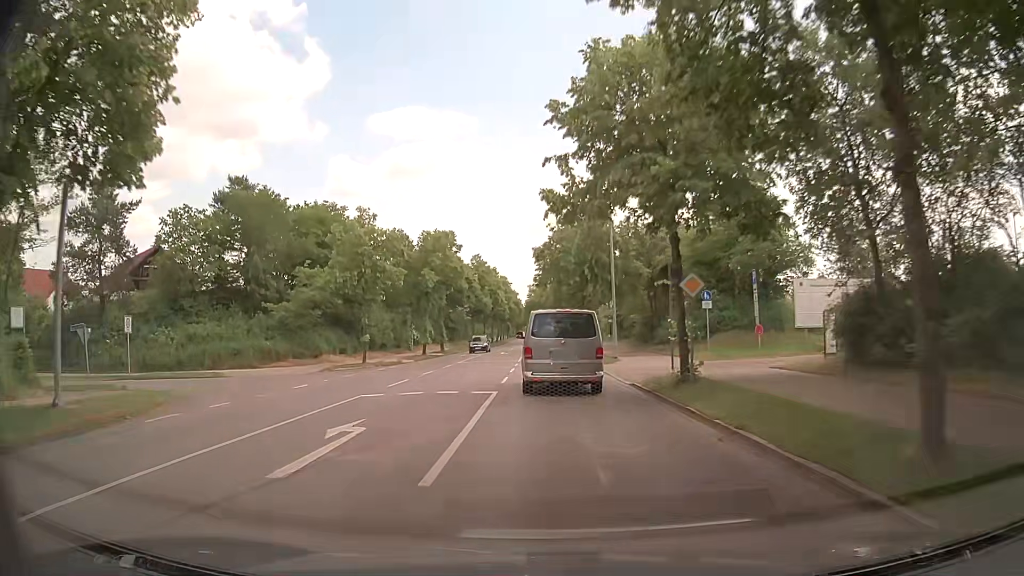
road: tertiary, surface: asphalt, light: Day
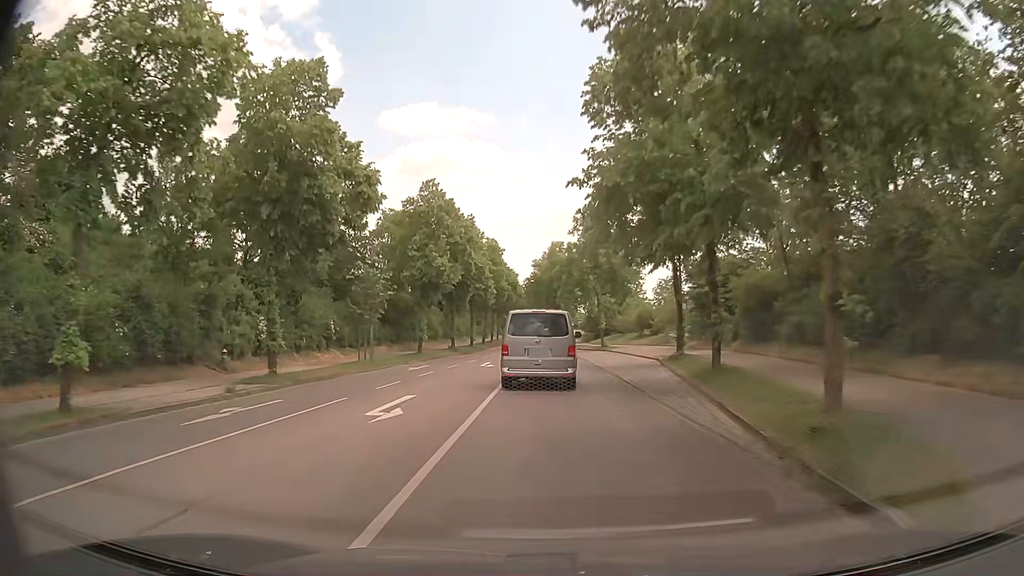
(-0.5, +42.2) m; -1°
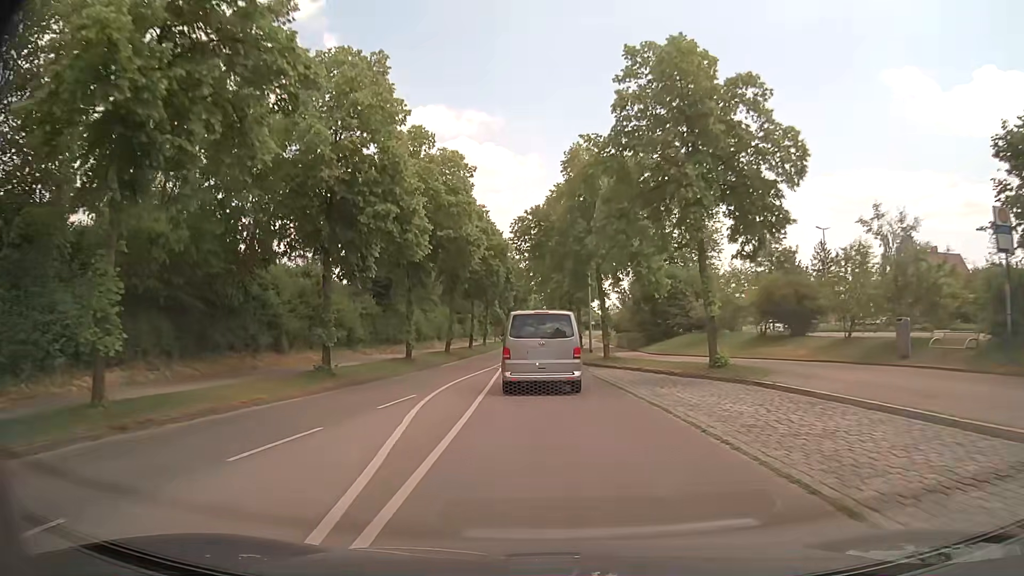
(-0.2, +34.8) m; -1°
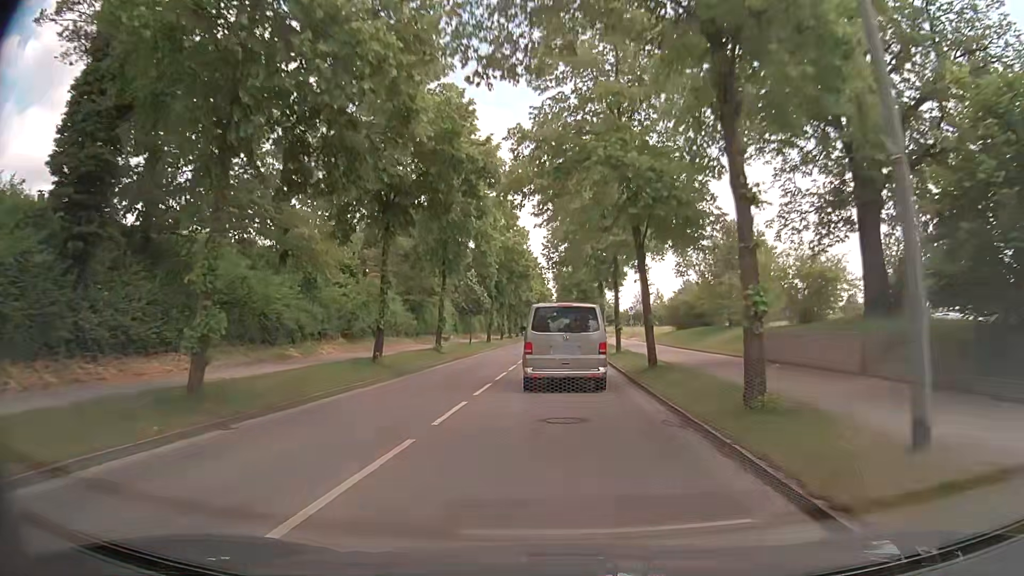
(-0.6, +34.3) m; 0°
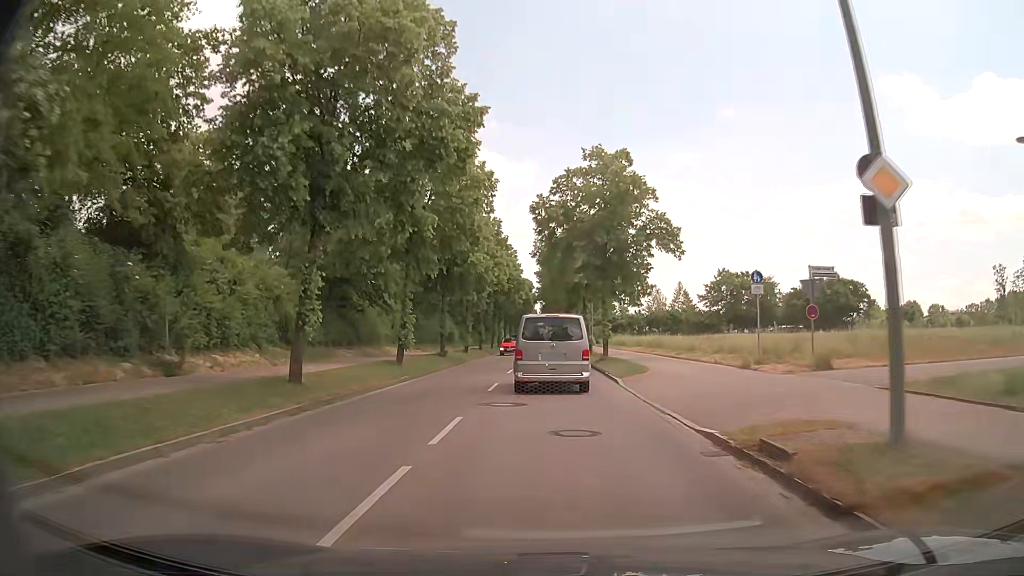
(-0.1, +41.7) m; +1°
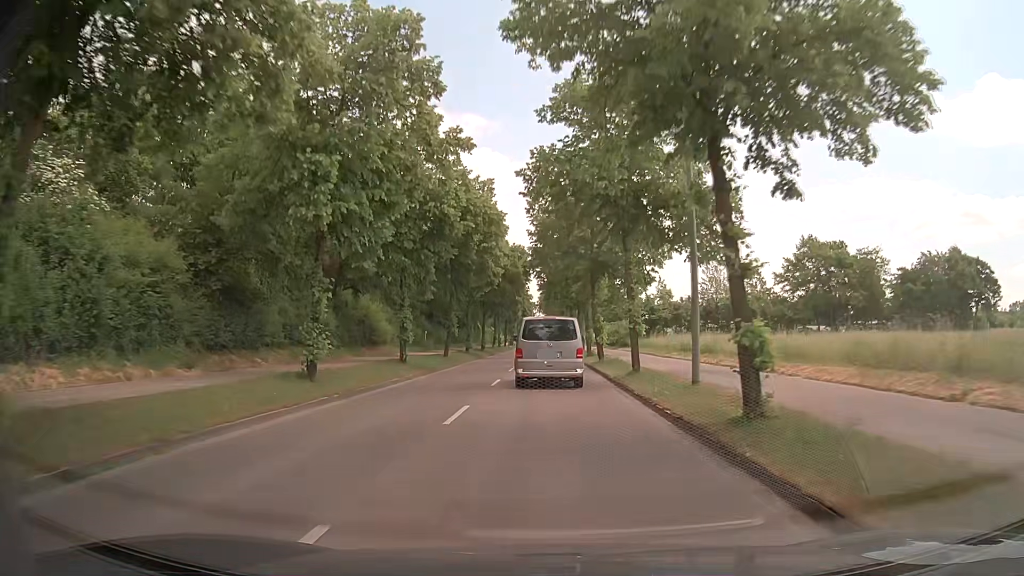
(-0.1, +34.0) m; 0°
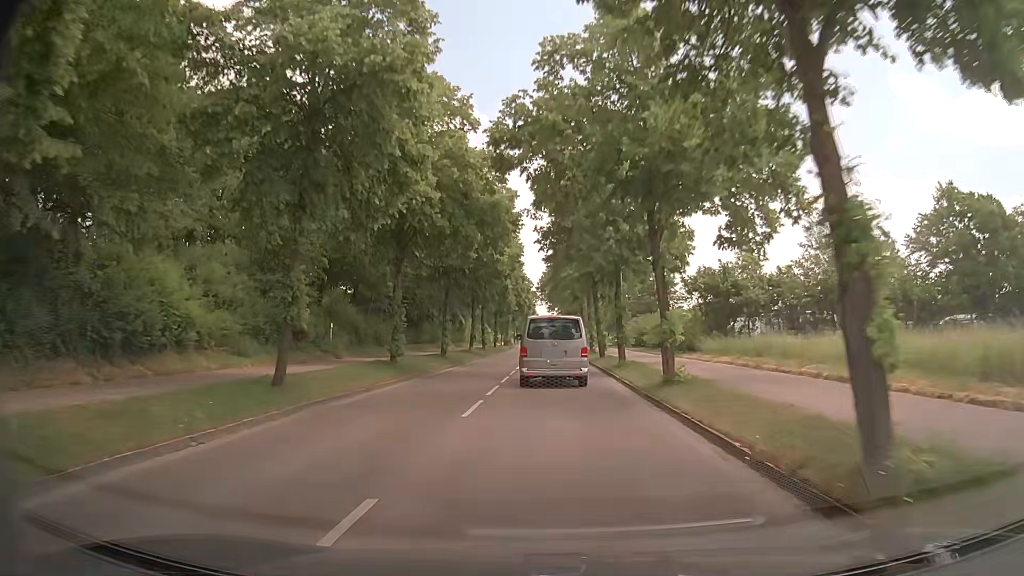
(-0.4, +26.1) m; -1°
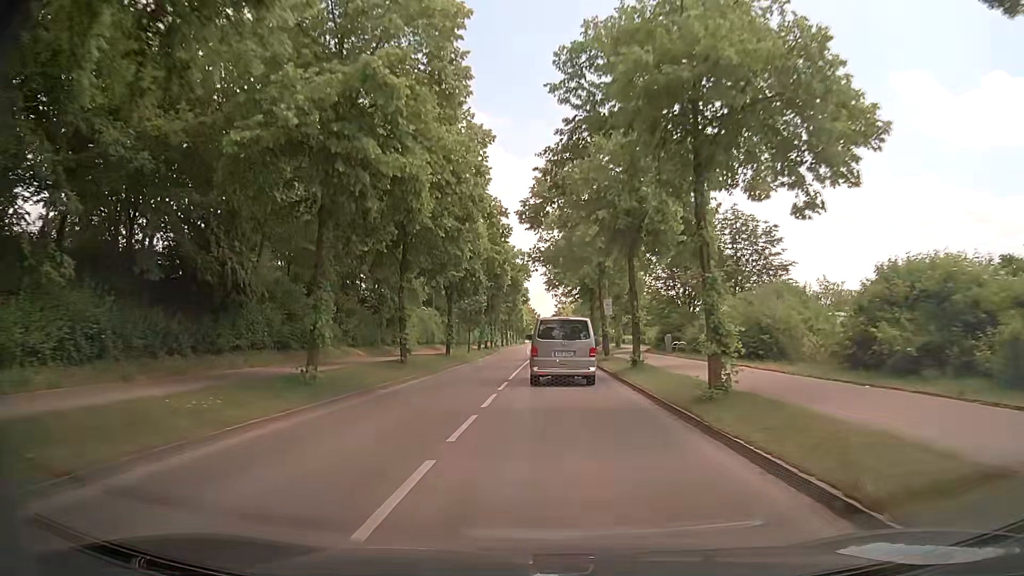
(-0.1, +34.0) m; -1°
(0, +10) (0, +20) (+1, +30) (+1, +40) (+2, +50) (+3, +60) (+4, +70) (+6, +80) (+6, +90) (+7, +100) m
